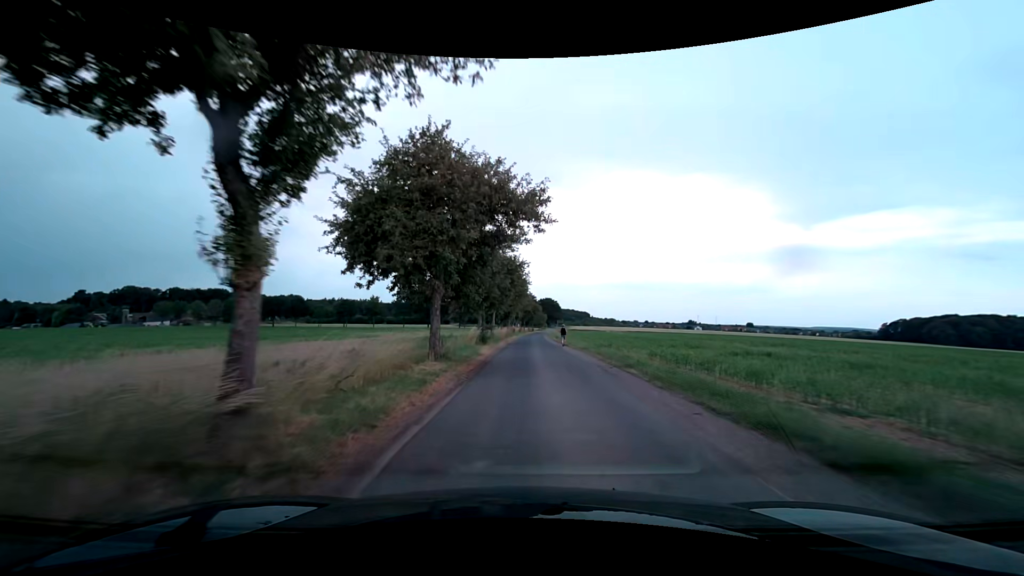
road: unclassified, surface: asphalt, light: Day
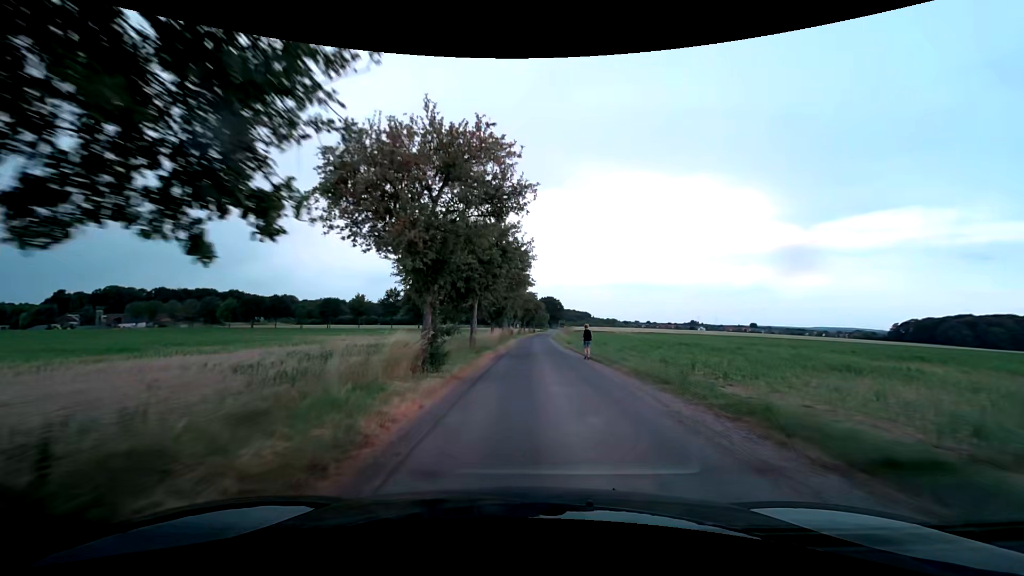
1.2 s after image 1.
(+0.1, +16.0) m; +1°
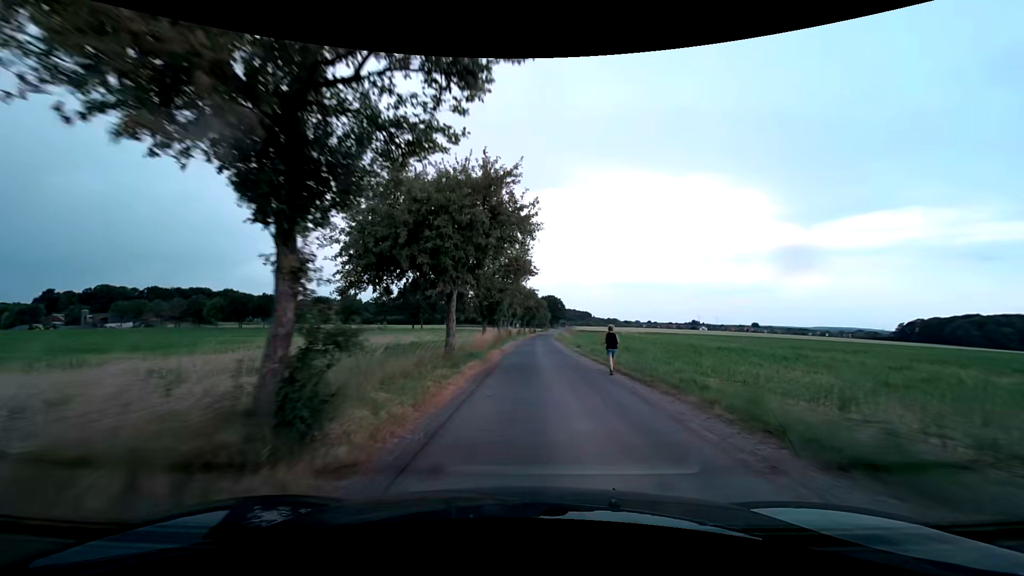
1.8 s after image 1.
(-0.1, +8.0) m; 0°
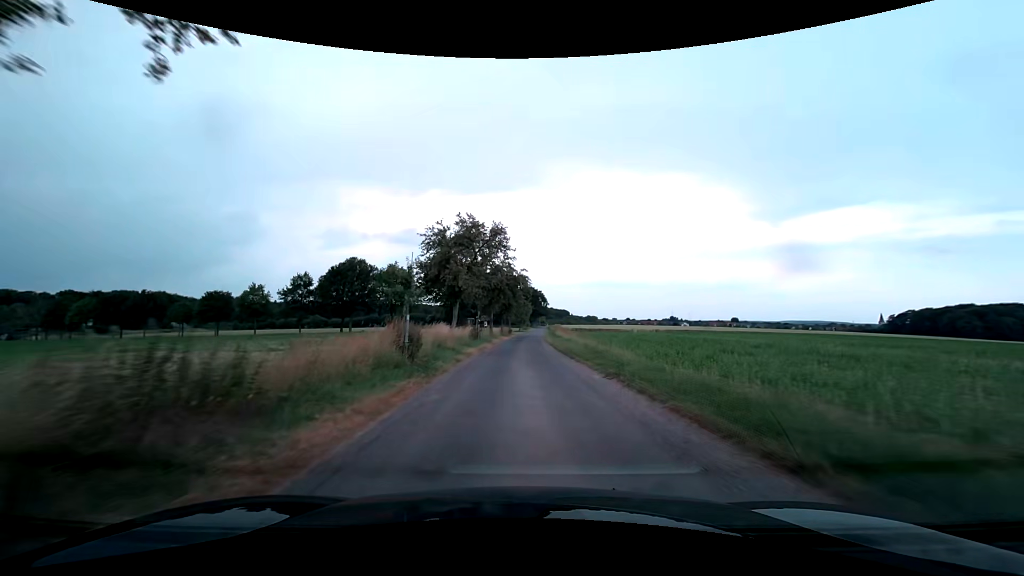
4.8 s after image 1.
(+0.7, +41.0) m; +3°
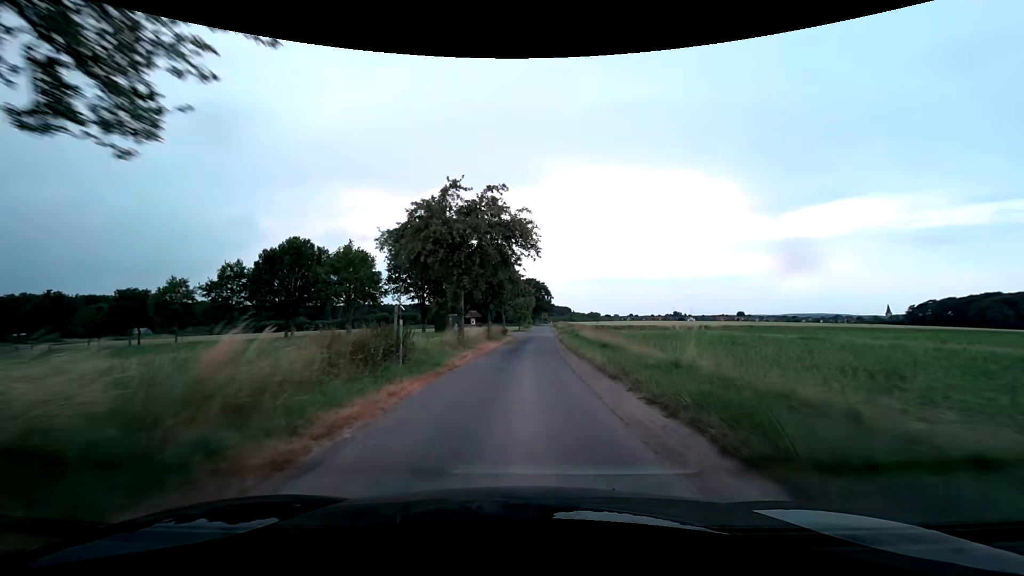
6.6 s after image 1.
(-0.1, +25.9) m; 0°
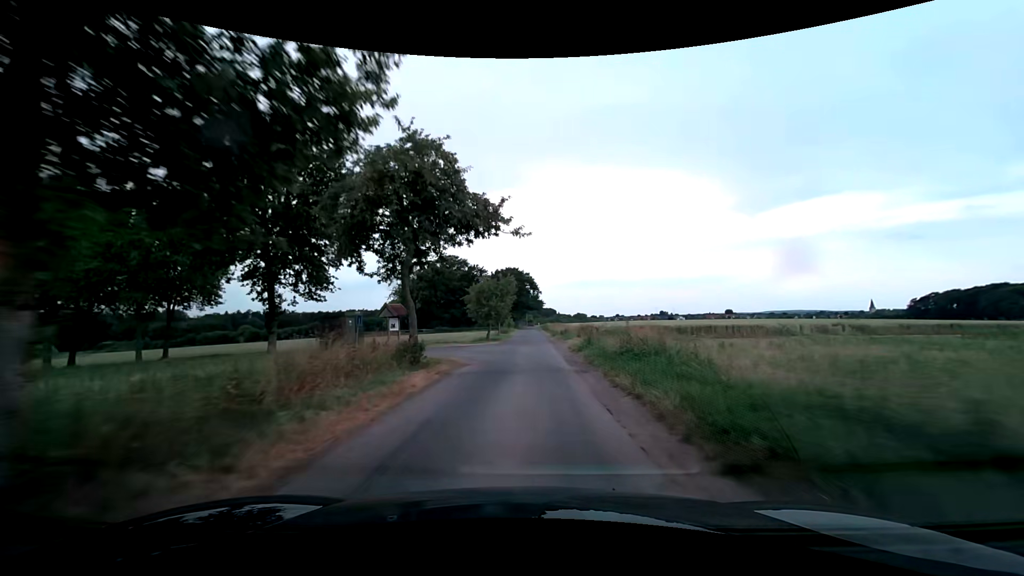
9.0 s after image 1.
(+1.1, +35.8) m; +2°
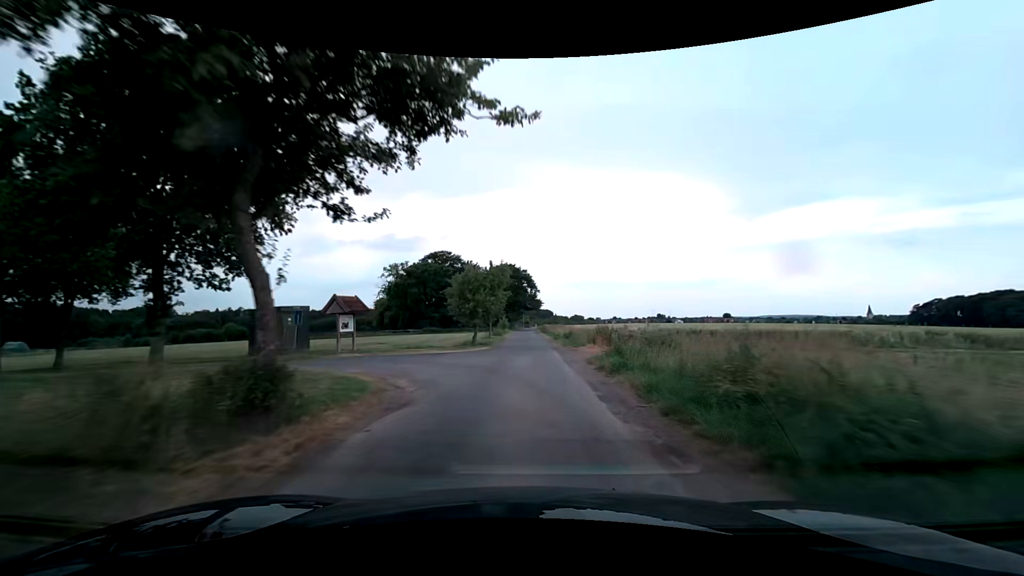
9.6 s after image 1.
(0.0, +9.2) m; 0°
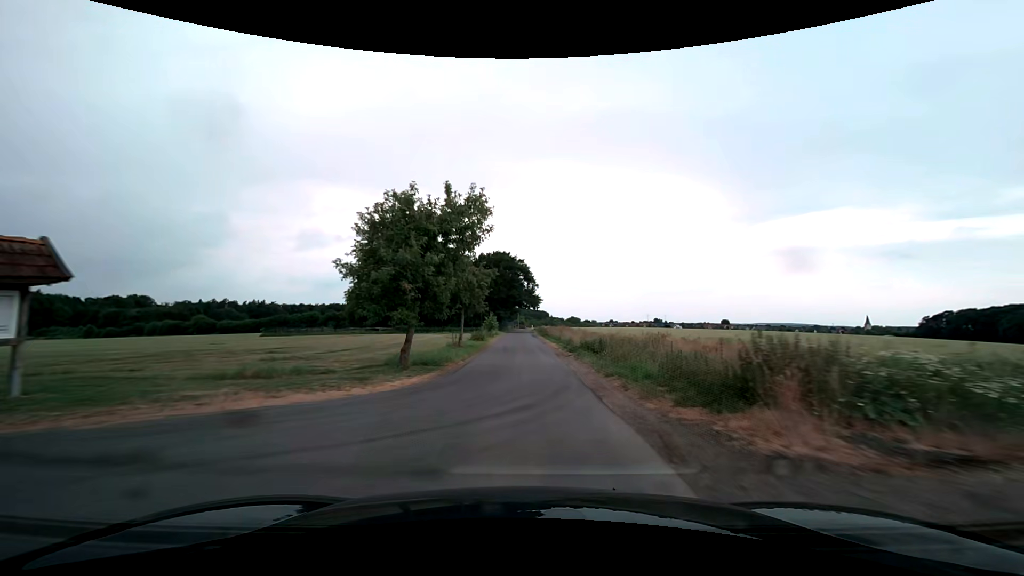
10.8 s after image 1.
(+0.2, +18.5) m; +1°
(0, +10) (0, +20) (0, +30) (0, +40) (0, +50) (0, +60) (0, +70) (0, +80) (-1, +90) (-1, +100) m
